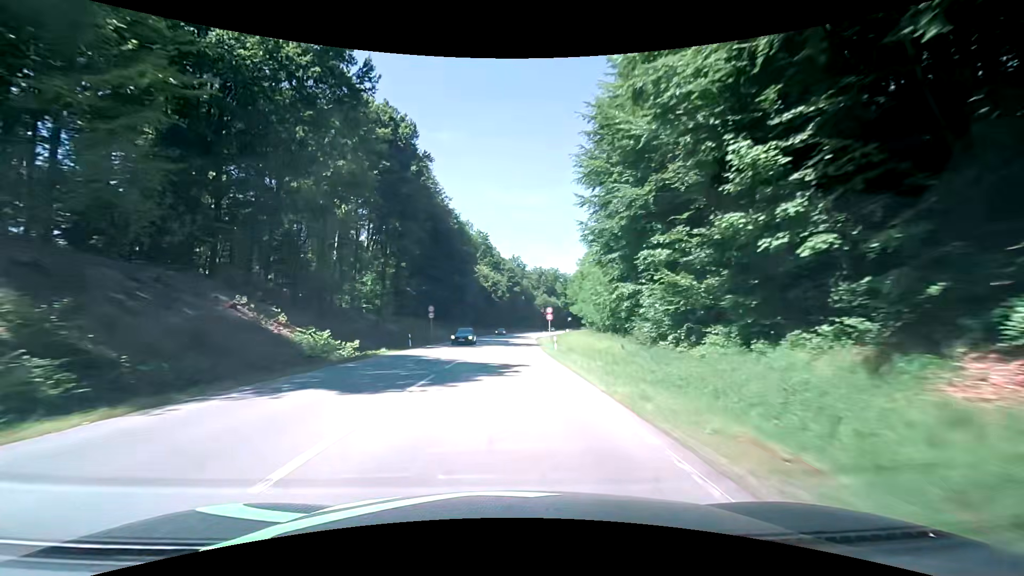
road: secondary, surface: asphalt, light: Day
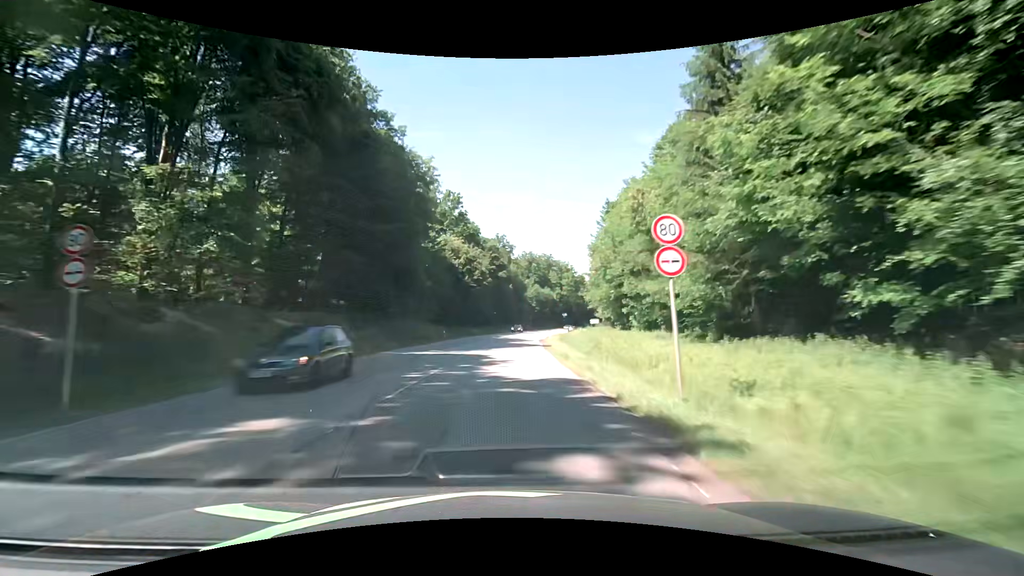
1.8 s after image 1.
(+0.2, +38.1) m; +1°
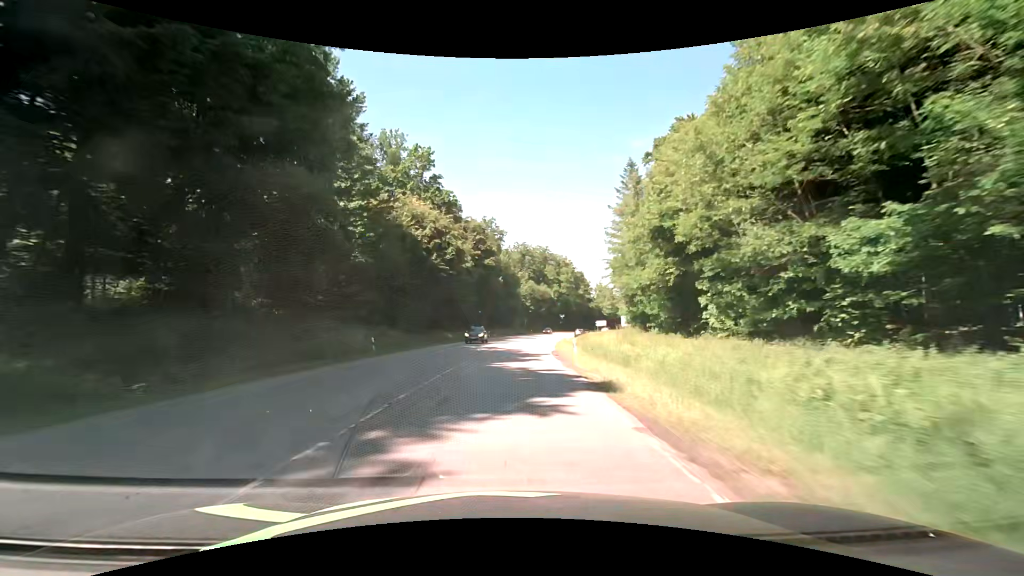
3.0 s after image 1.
(+0.4, +25.2) m; +2°
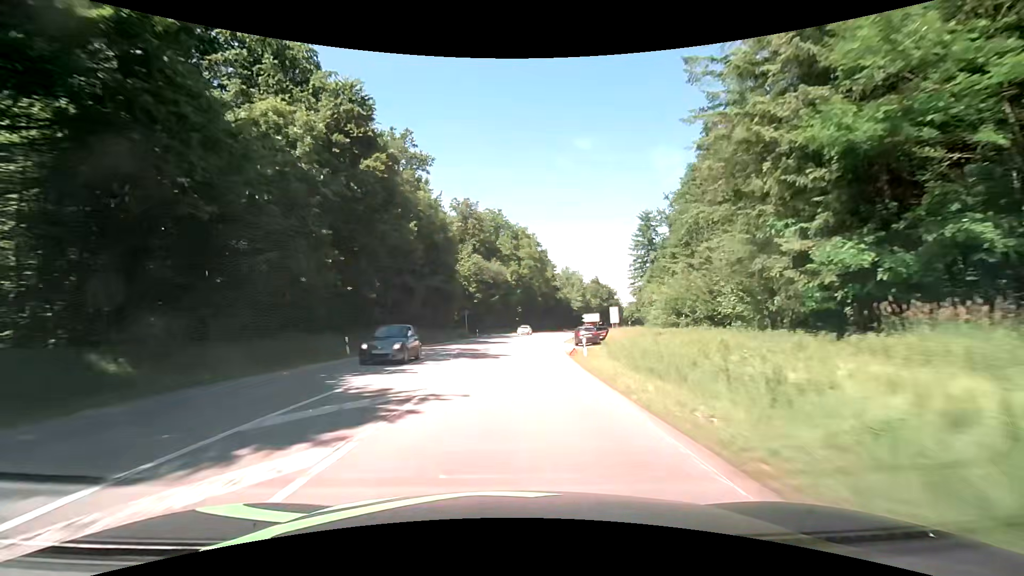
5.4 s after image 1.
(+2.1, +50.0) m; +6°
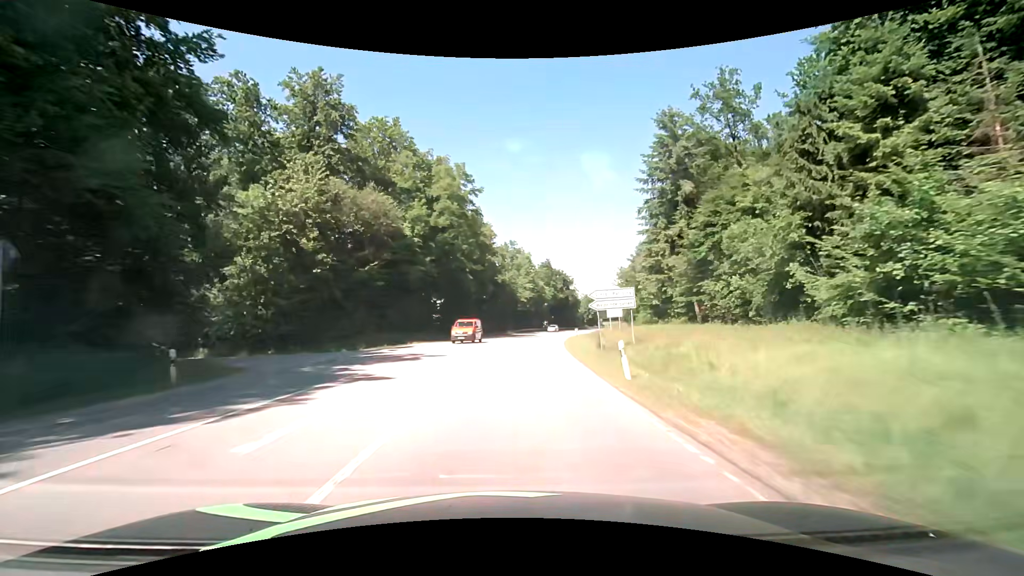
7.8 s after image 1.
(+2.8, +49.9) m; +7°
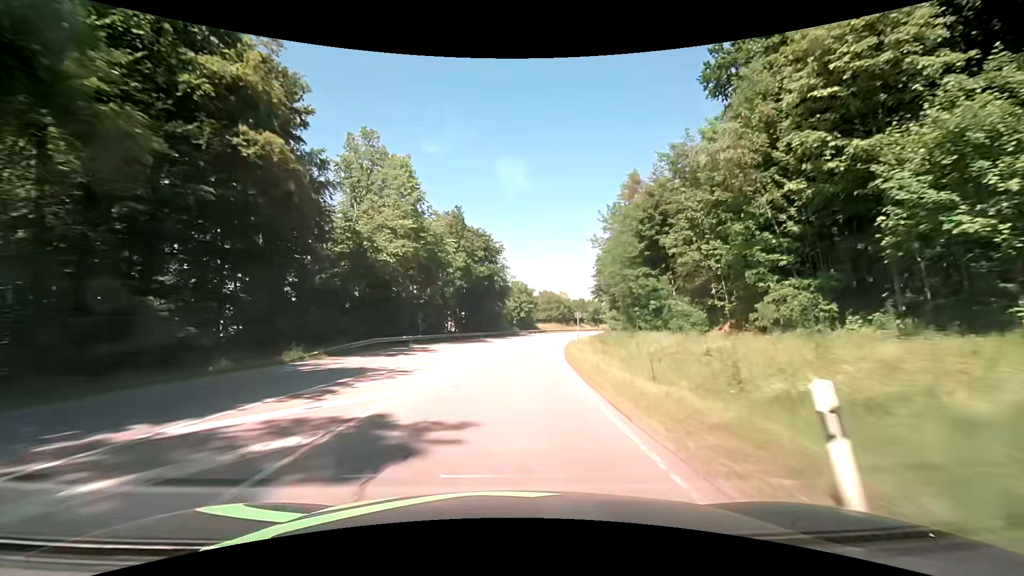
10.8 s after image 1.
(+5.5, +62.2) m; +10°
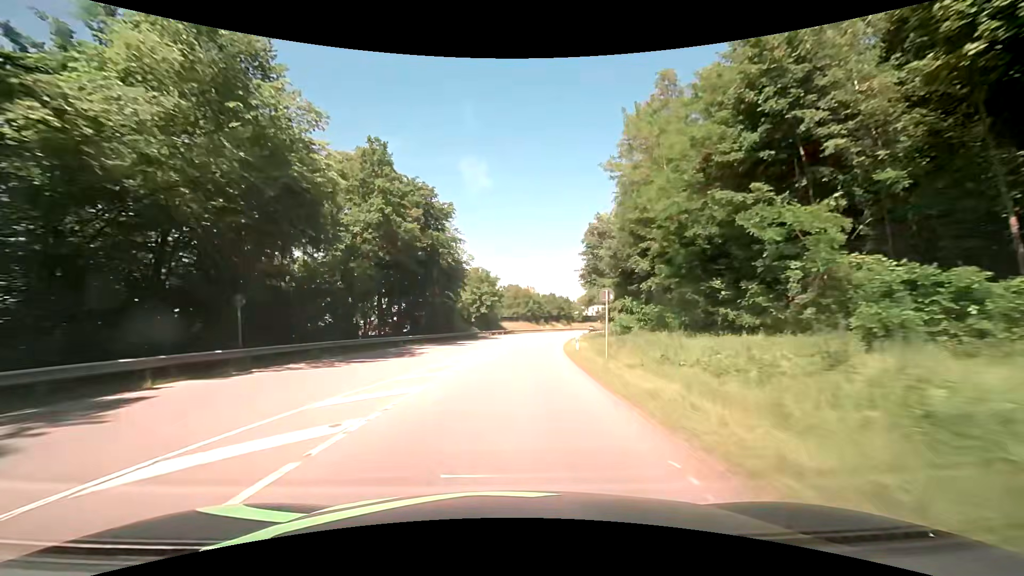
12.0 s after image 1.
(+1.0, +25.1) m; +4°
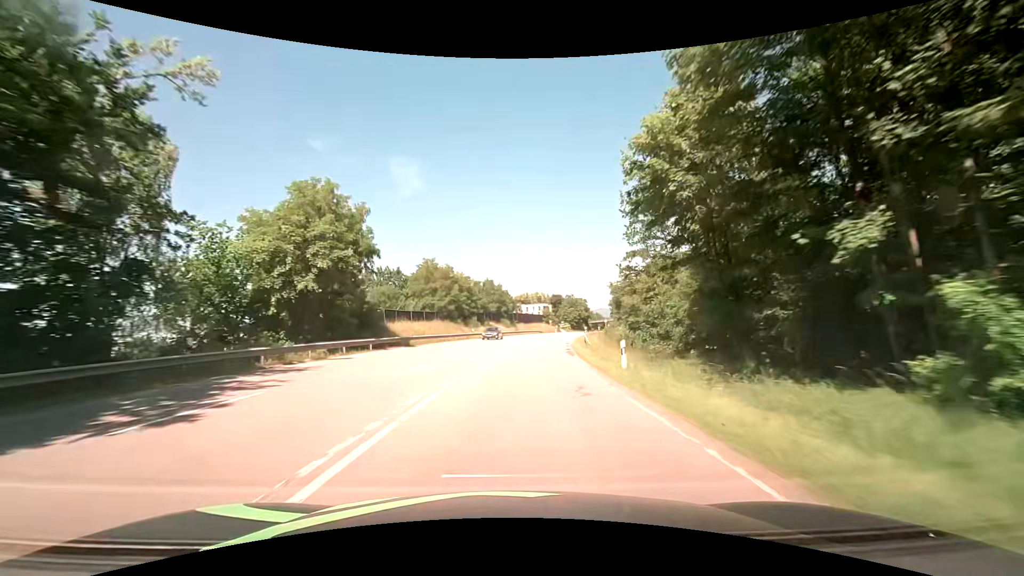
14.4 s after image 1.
(+3.3, +50.2) m; +8°
(0, +10) (+1, +20) (+1, +30) (+2, +40) (+4, +50) (+5, +60) (+7, +70) (+9, +79) (+11, +89) (+14, +99) m
